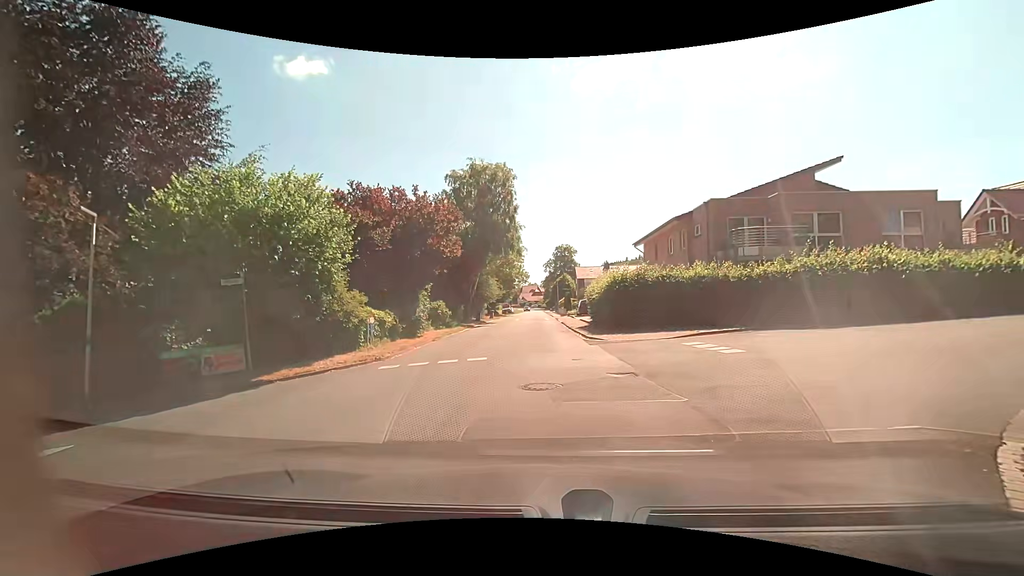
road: residential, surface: asphalt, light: Day
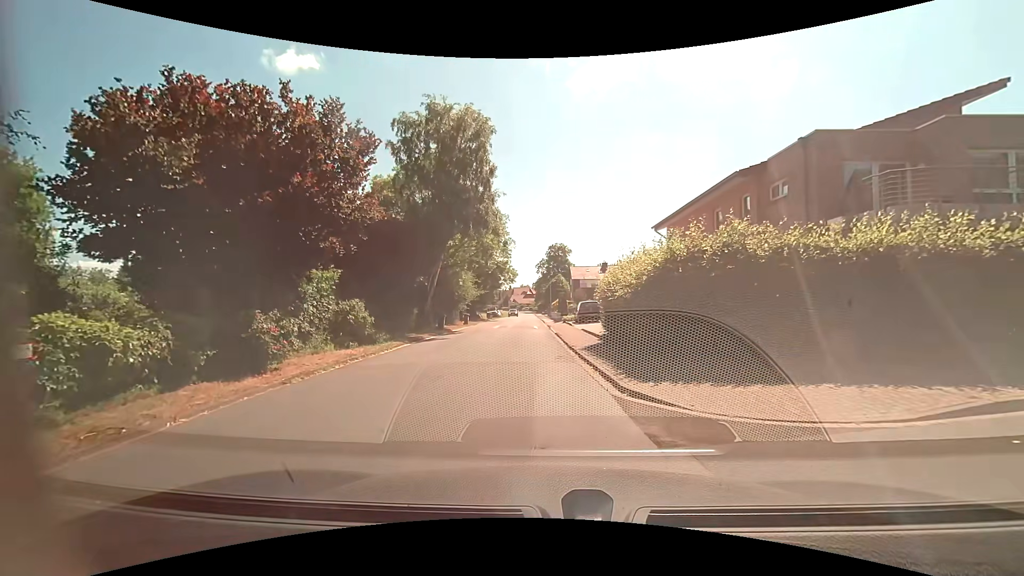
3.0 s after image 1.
(+0.4, +11.3) m; +2°
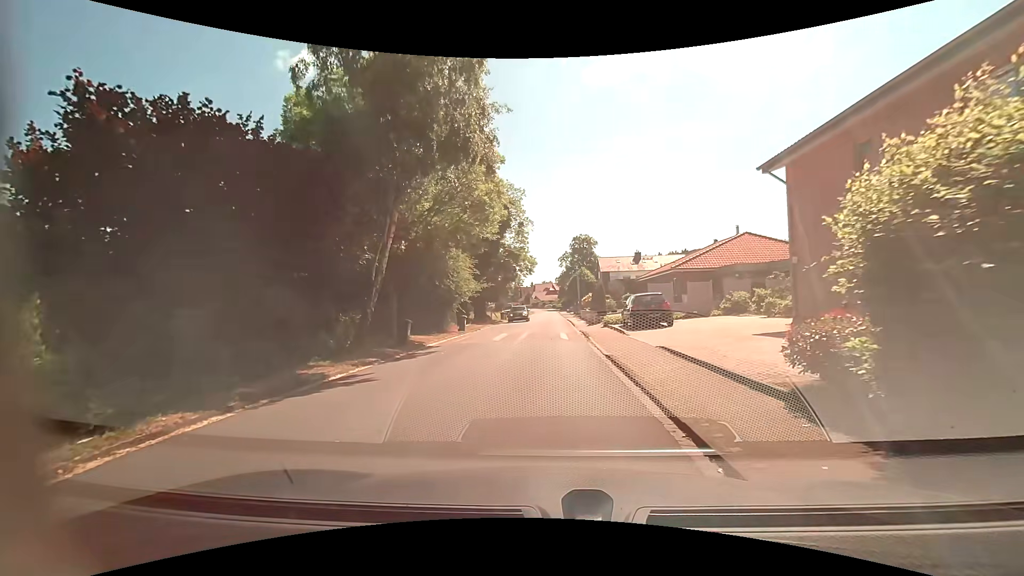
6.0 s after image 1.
(-0.6, +12.6) m; -2°
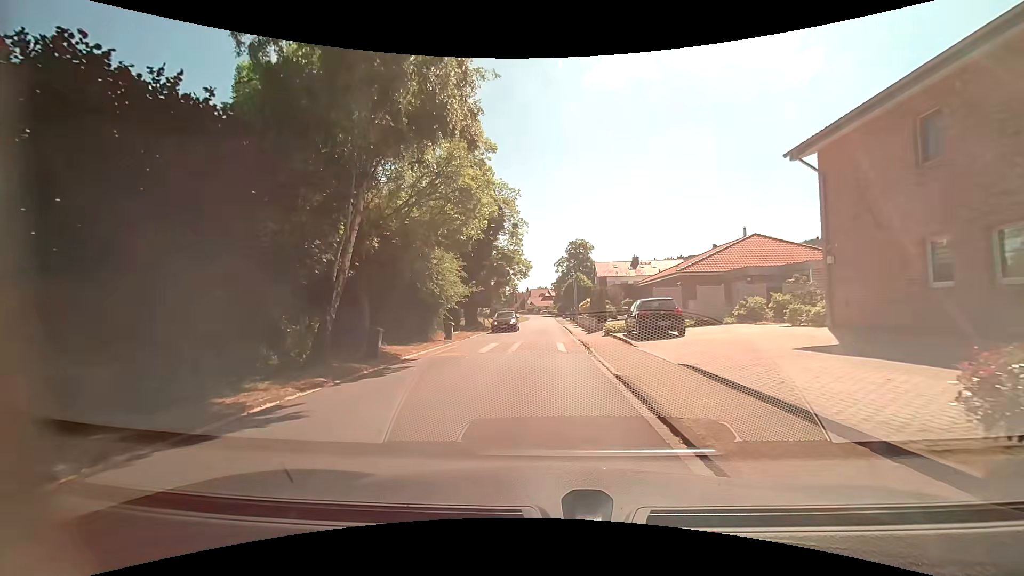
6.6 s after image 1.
(-0.1, +2.6) m; 0°
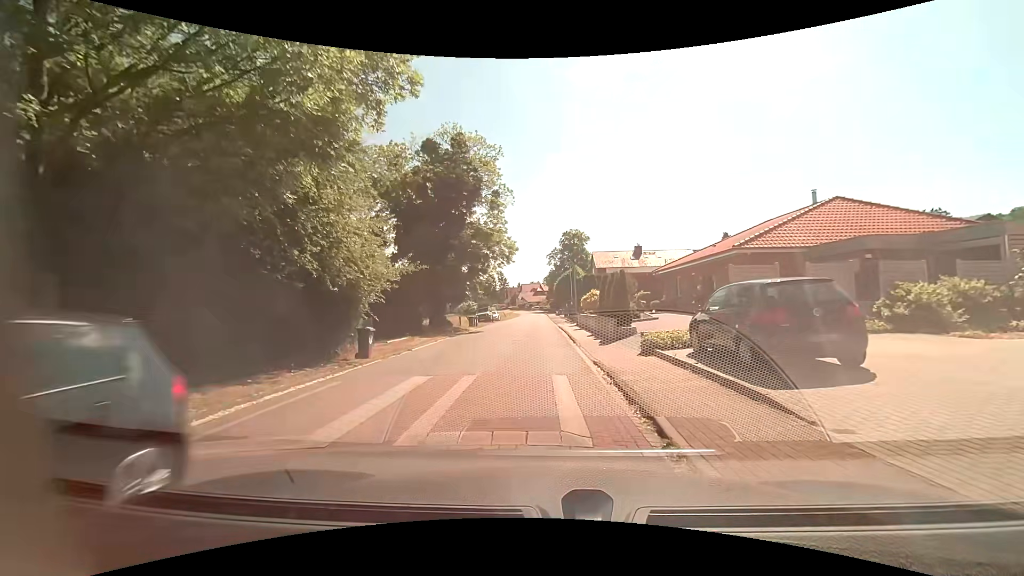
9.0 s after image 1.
(-0.1, +11.2) m; -1°
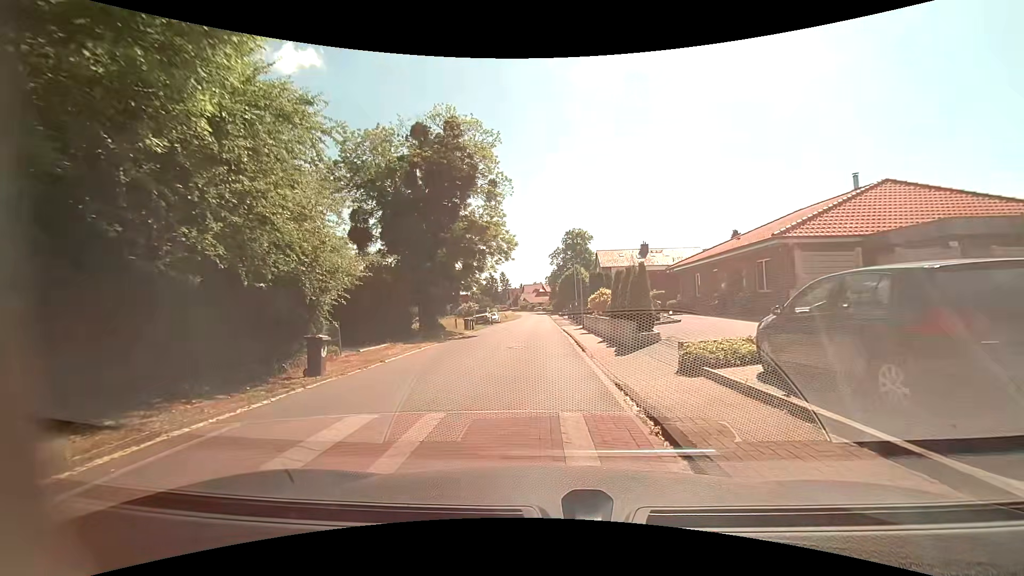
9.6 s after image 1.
(0.0, +3.4) m; 0°
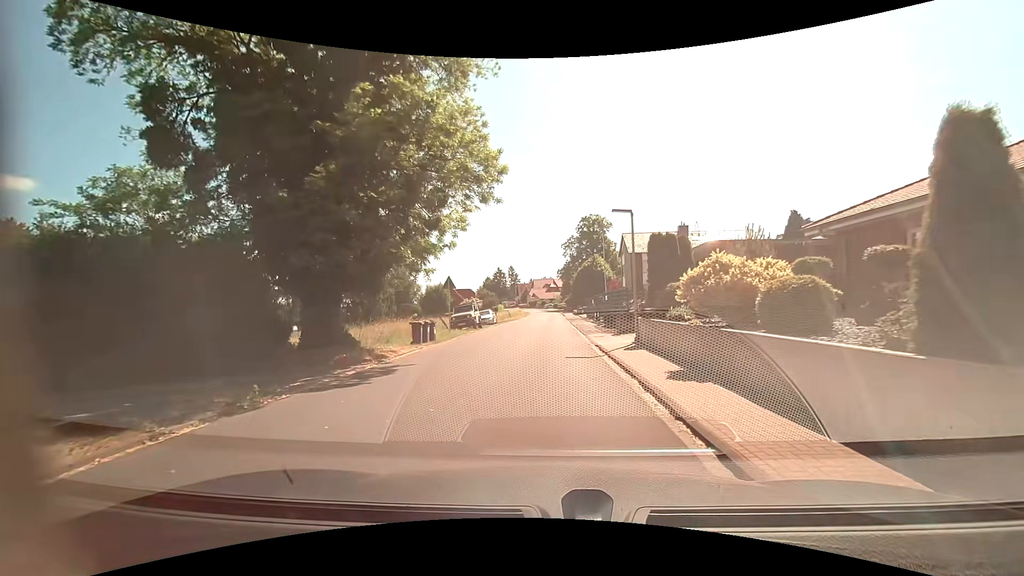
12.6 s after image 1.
(-0.3, +16.1) m; -1°
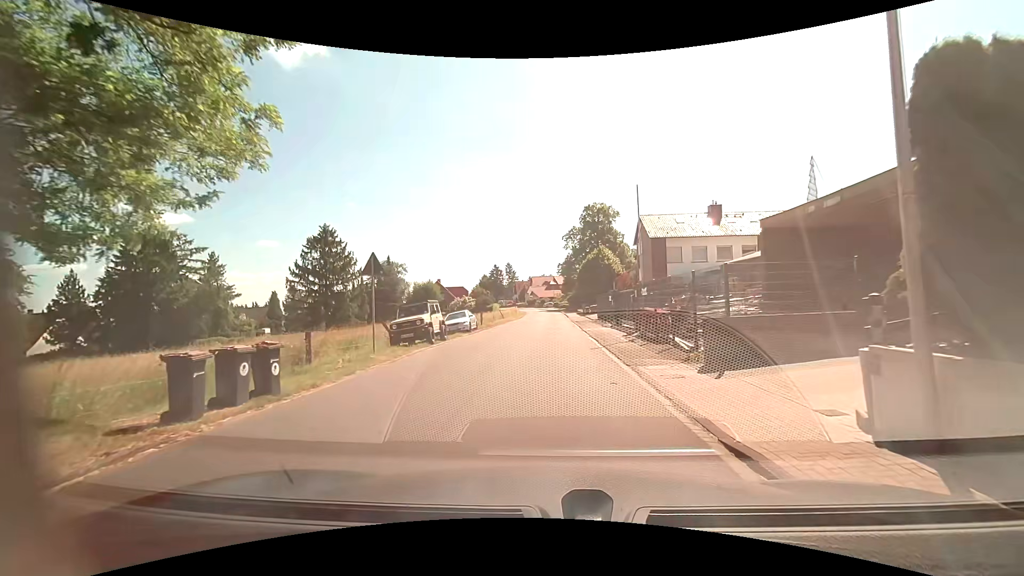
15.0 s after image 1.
(-0.1, +12.4) m; -1°
